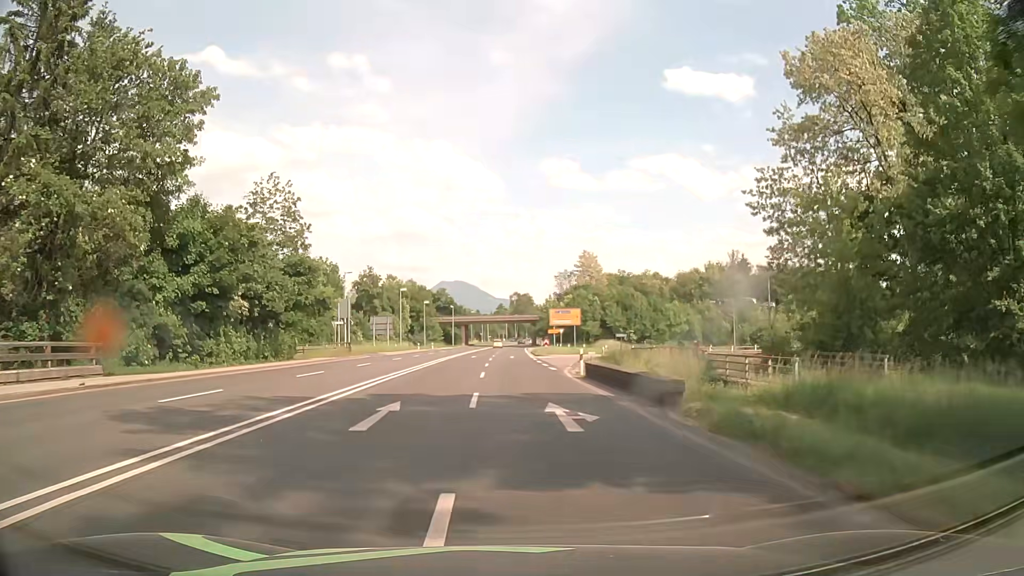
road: secondary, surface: asphalt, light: Day
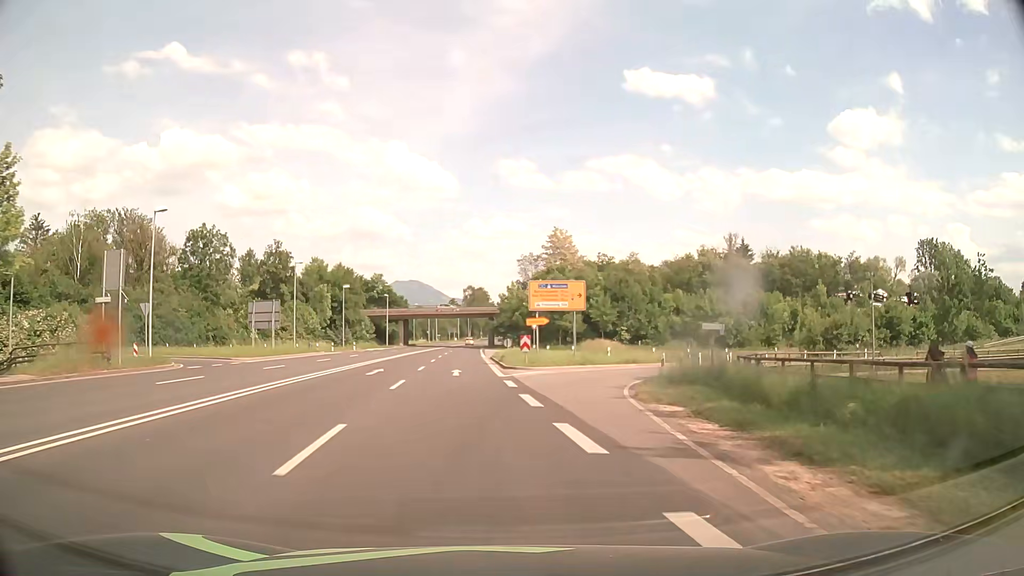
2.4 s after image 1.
(+0.6, +31.4) m; +4°
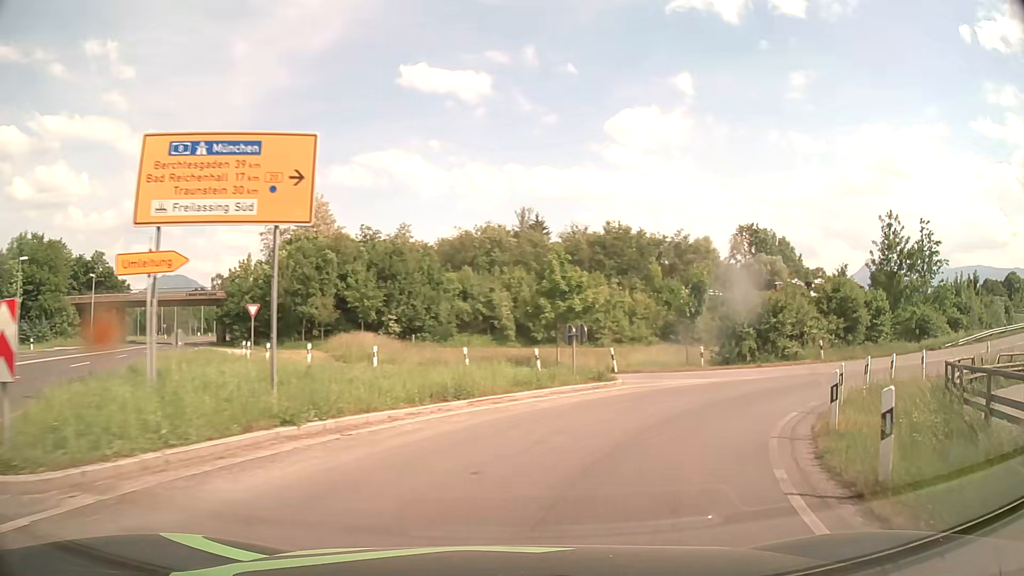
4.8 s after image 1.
(+3.0, +25.6) m; +19°
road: primary_link
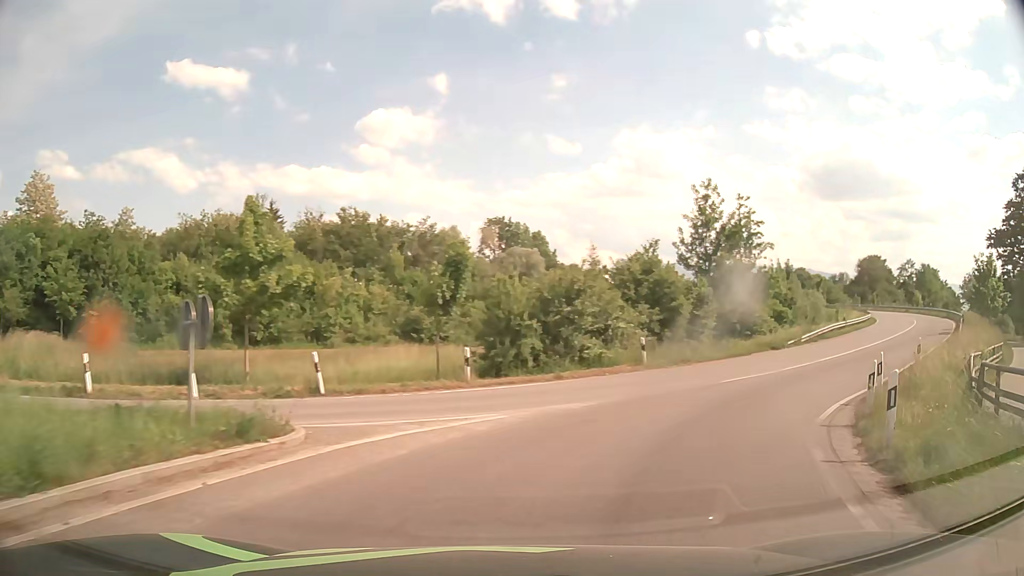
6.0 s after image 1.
(+2.2, +10.8) m; +21°
(+2, +10) (+8, +18) (+15, +25) (+22, +32) (+29, +39) (+36, +46) (+42, +54) (+47, +63) (+51, +72) (+52, +82) m
